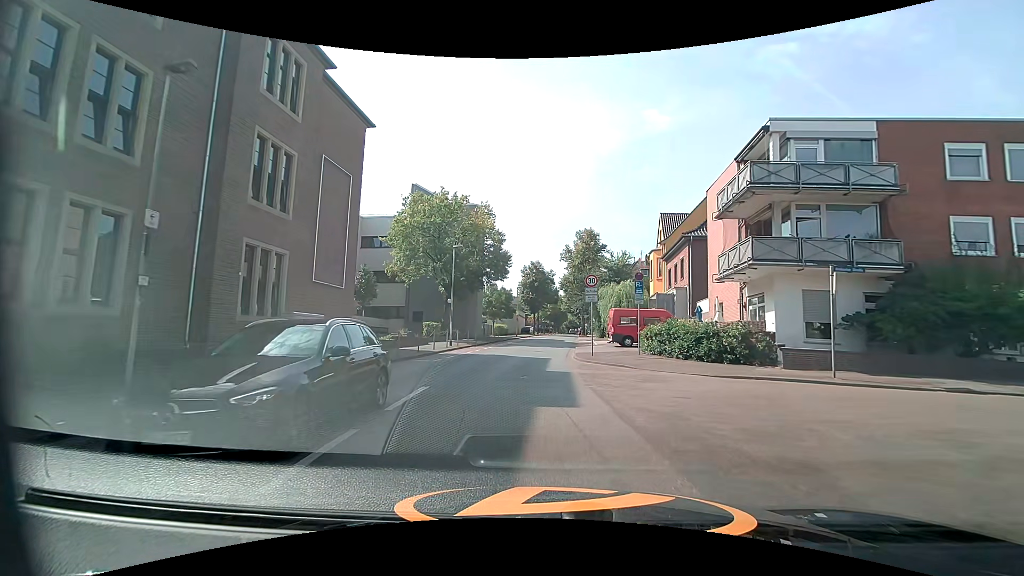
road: tertiary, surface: asphalt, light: Day
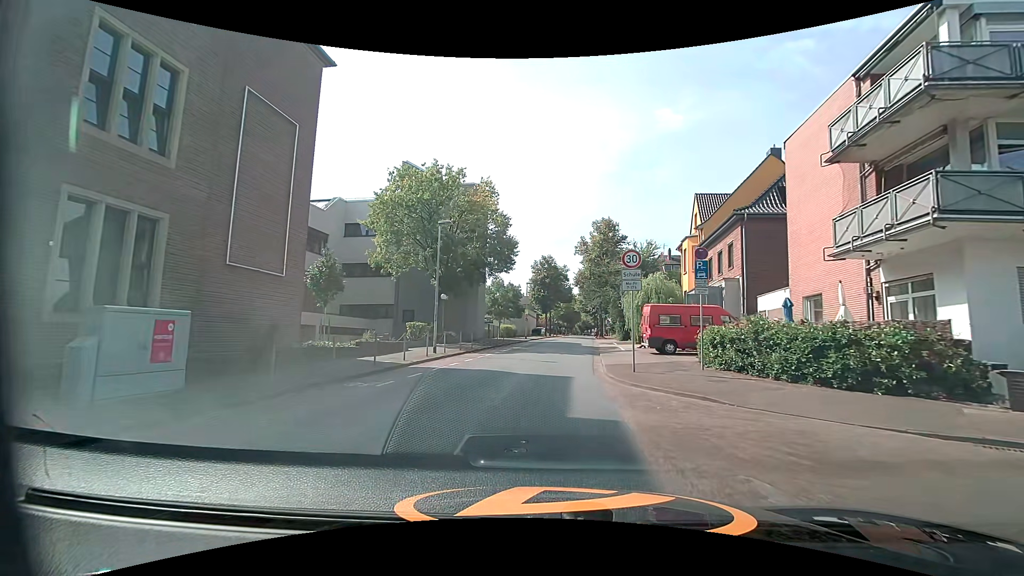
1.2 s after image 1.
(0.0, +7.6) m; -1°
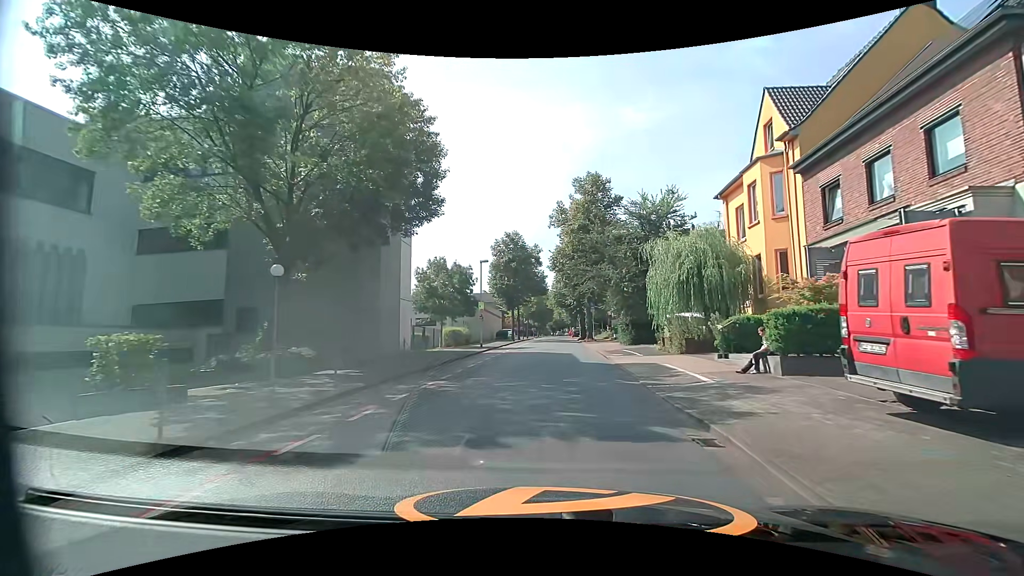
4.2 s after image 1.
(+0.4, +19.4) m; +4°
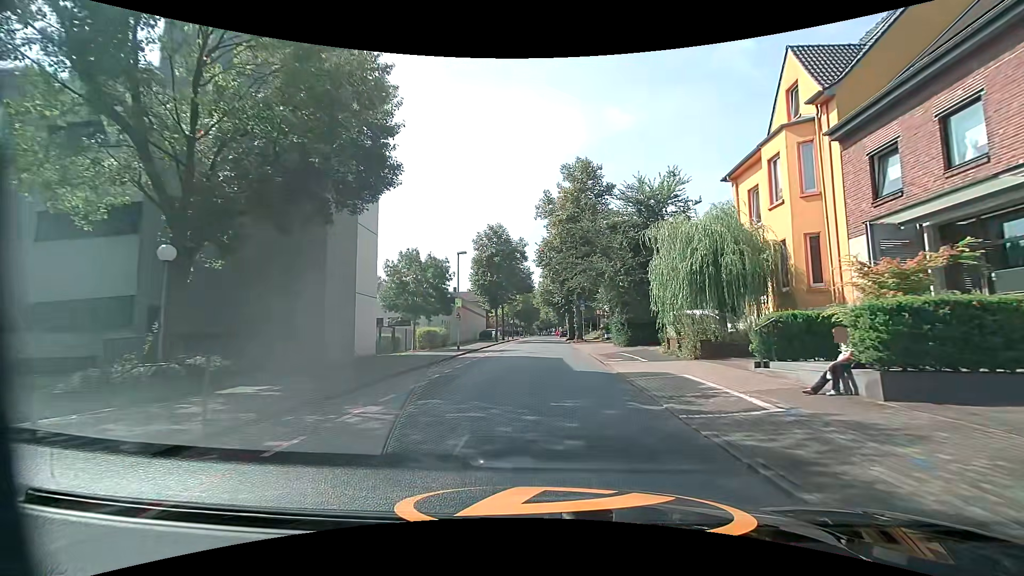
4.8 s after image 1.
(0.0, +4.0) m; +2°
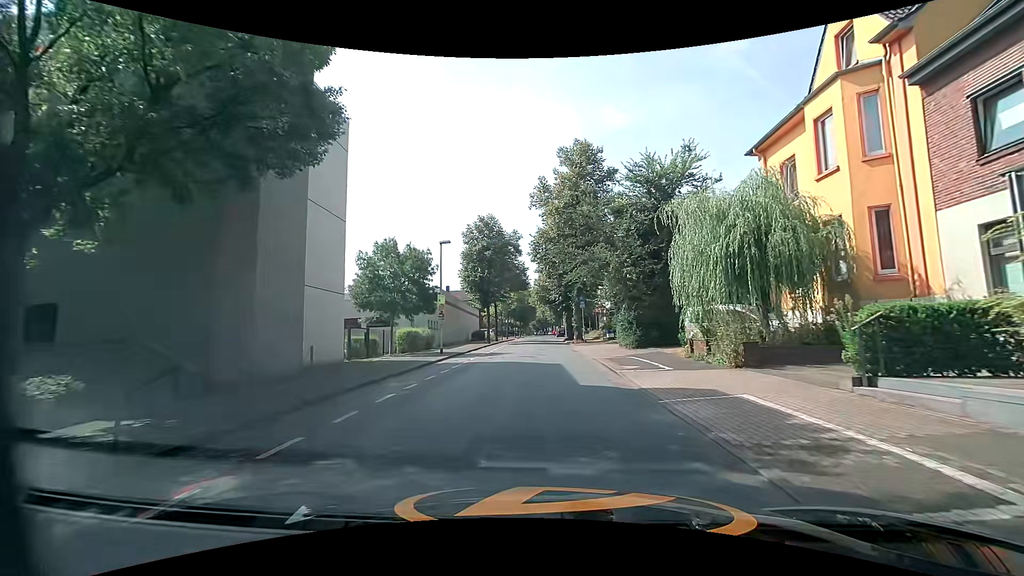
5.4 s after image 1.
(0.0, +4.0) m; +1°
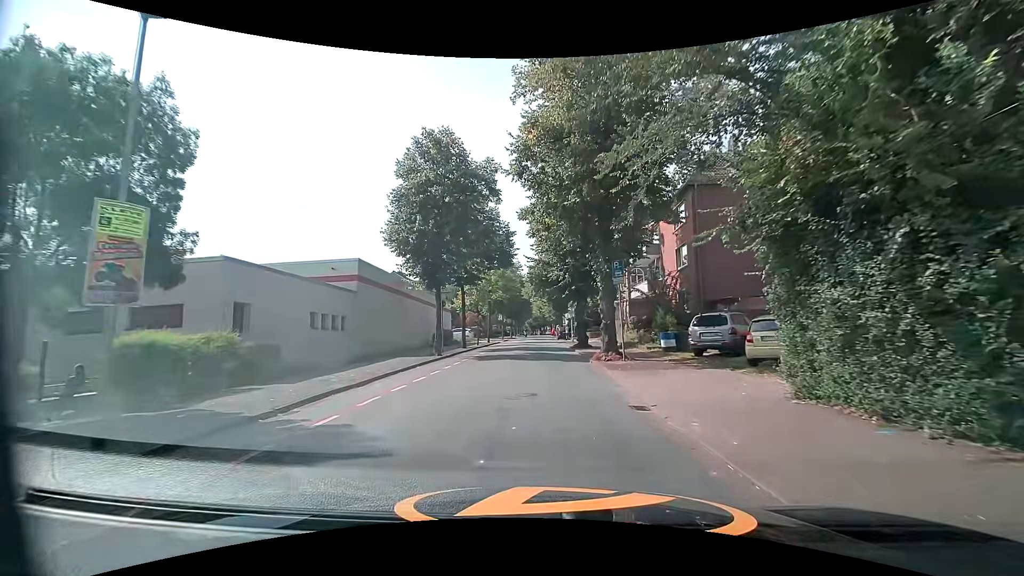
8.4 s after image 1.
(-0.1, +20.6) m; 0°
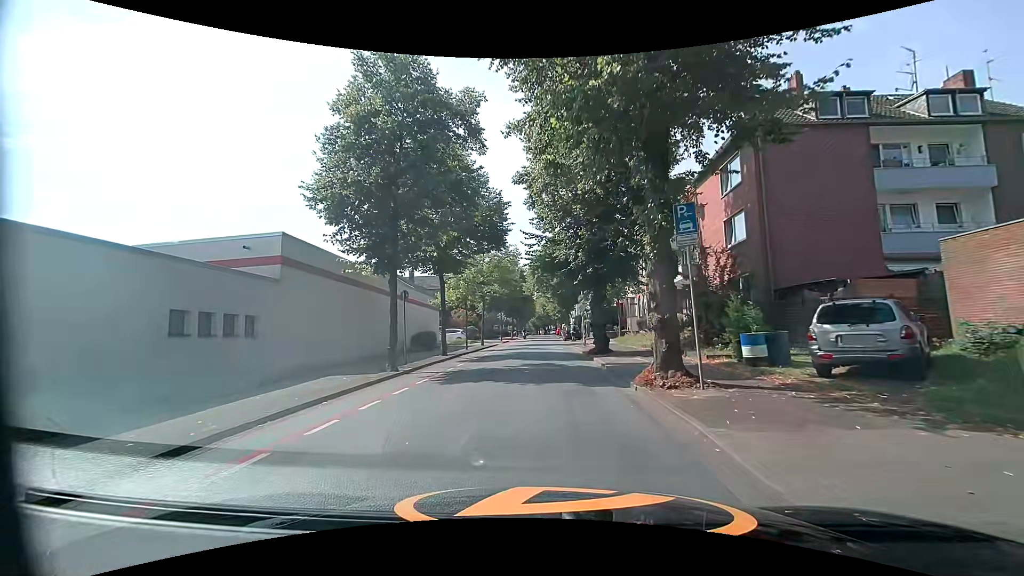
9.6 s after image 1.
(0.0, +8.3) m; 0°
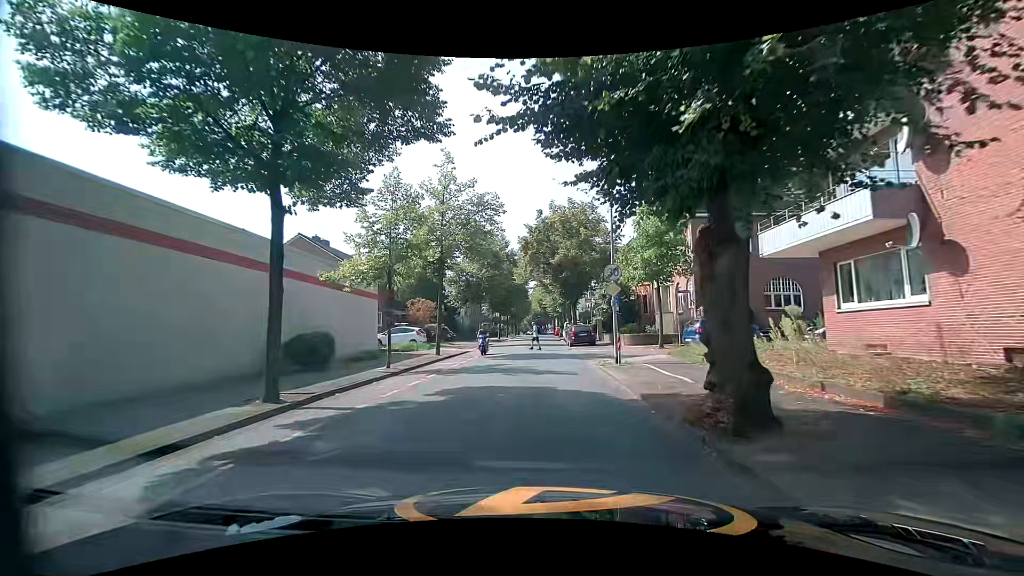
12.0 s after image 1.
(0.0, +16.7) m; 0°
(0, +10) (0, +20) (0, +30) (0, +40) (0, +50) (0, +60) (+1, +70) (+1, +80) (+1, +90) (+1, +100) m
